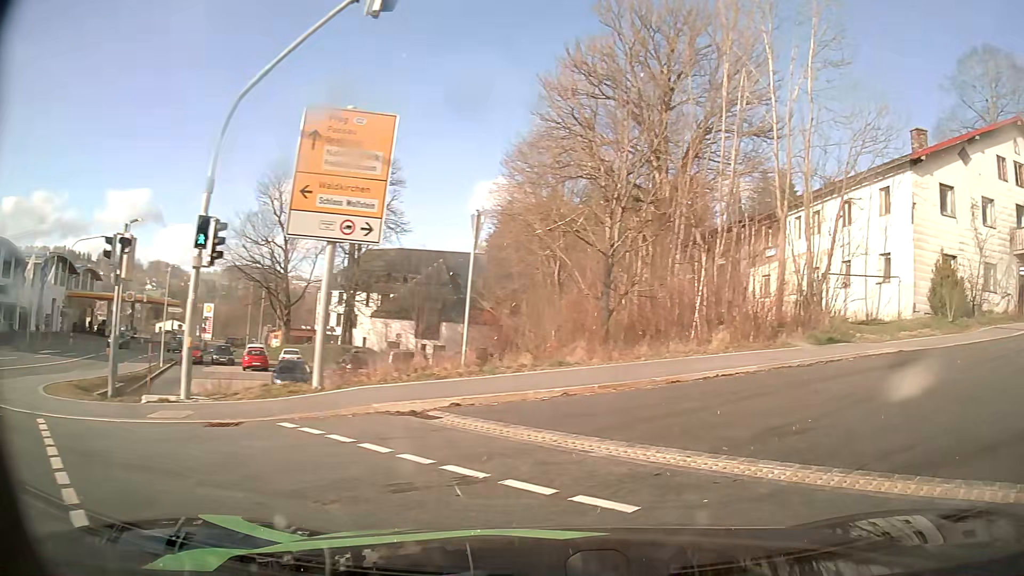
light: Day
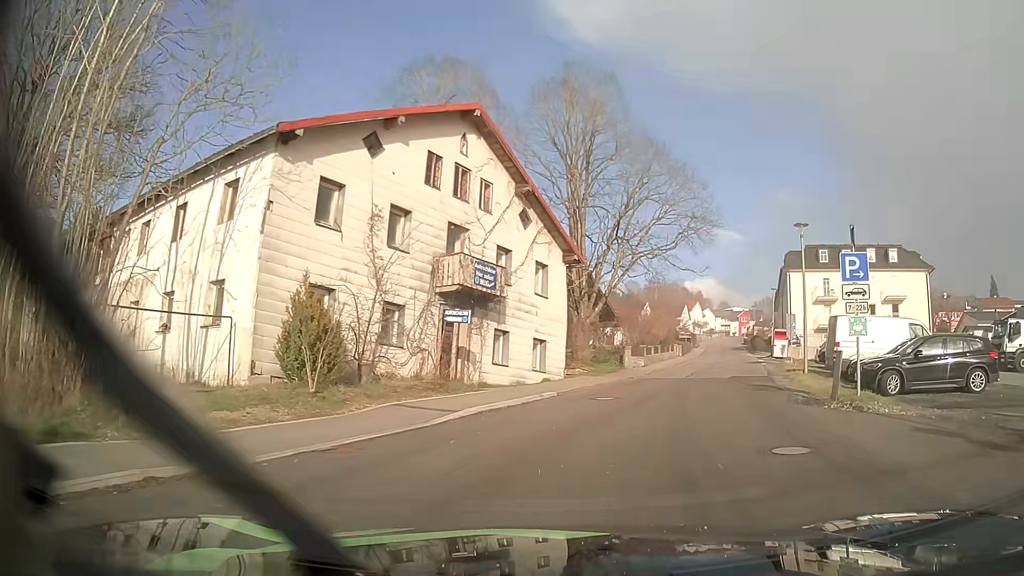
(+4.7, +8.2) m; +52°
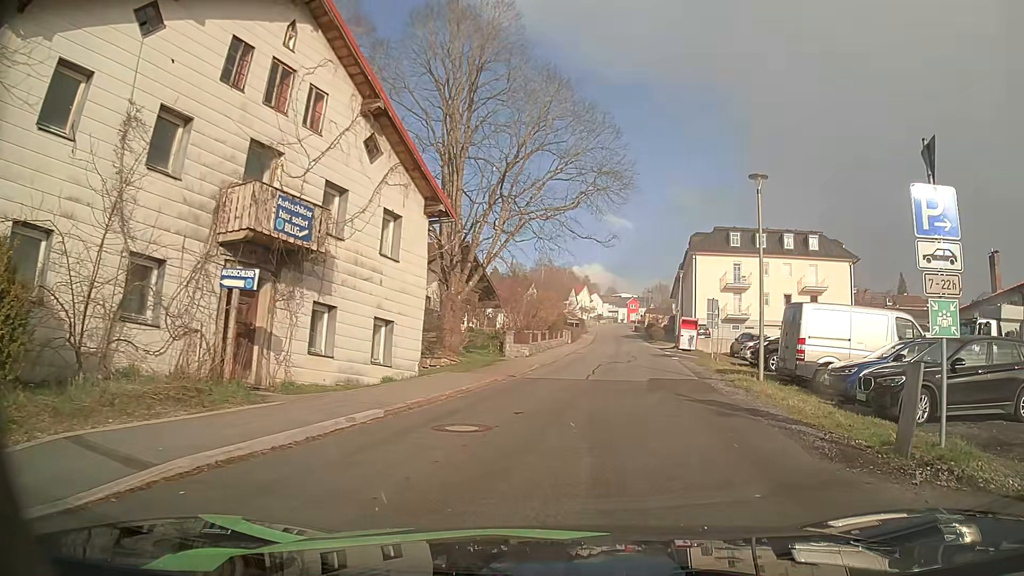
(+0.5, +6.9) m; +9°
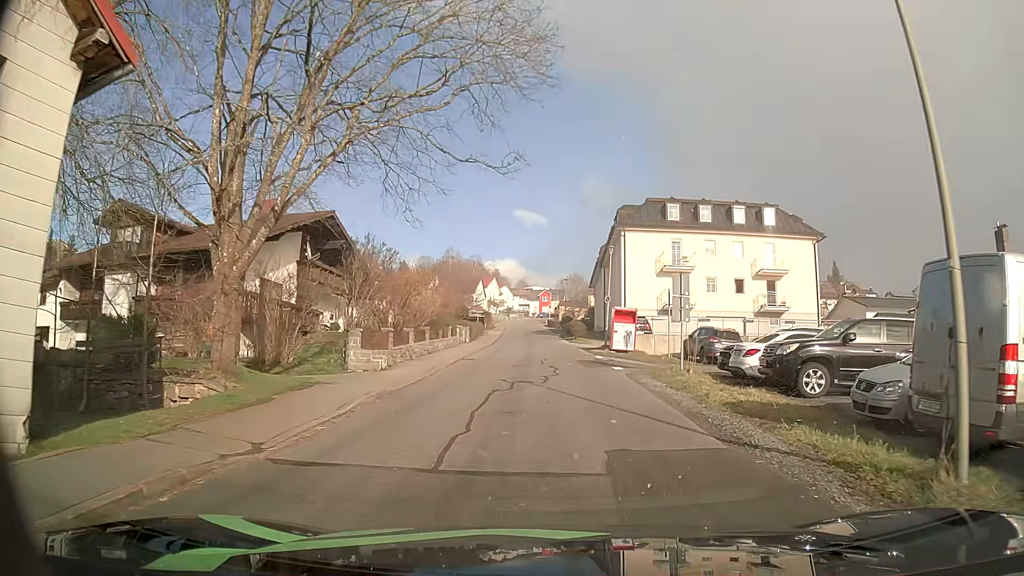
(+1.2, +11.8) m; +8°
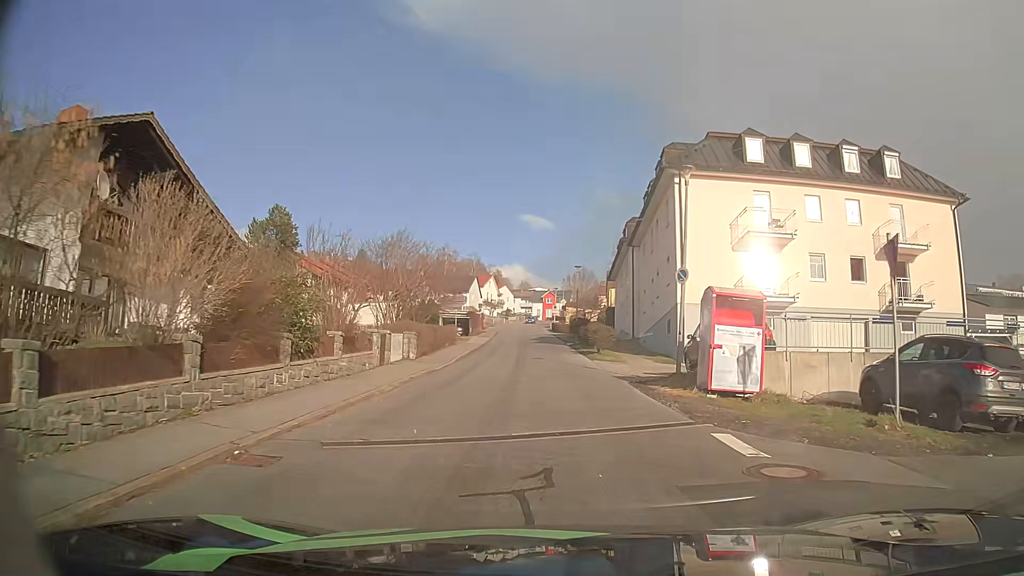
(-0.1, +19.7) m; -1°
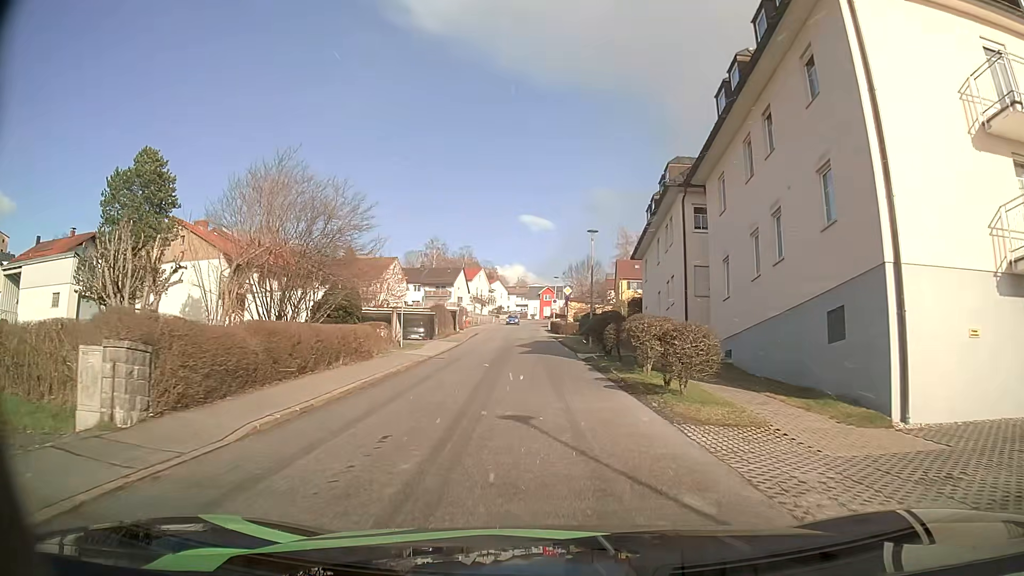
(+0.1, +18.4) m; +1°
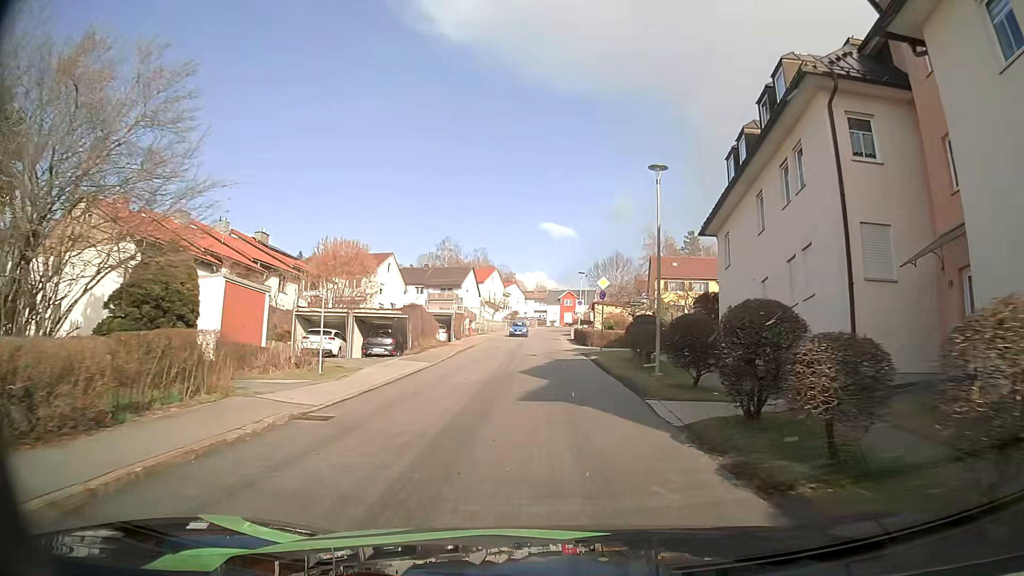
(-0.3, +14.3) m; -2°
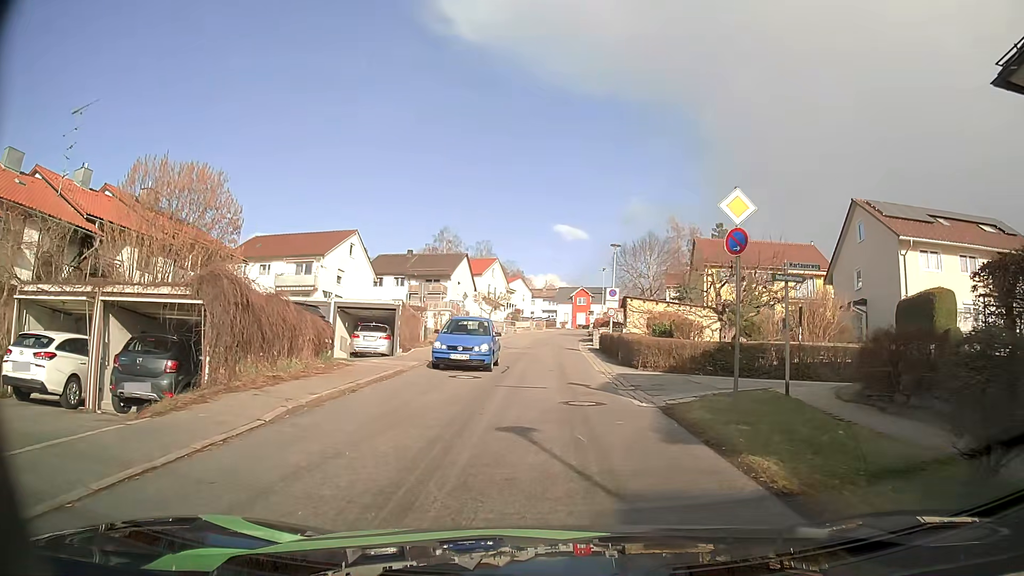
(-0.1, +19.2) m; 0°
